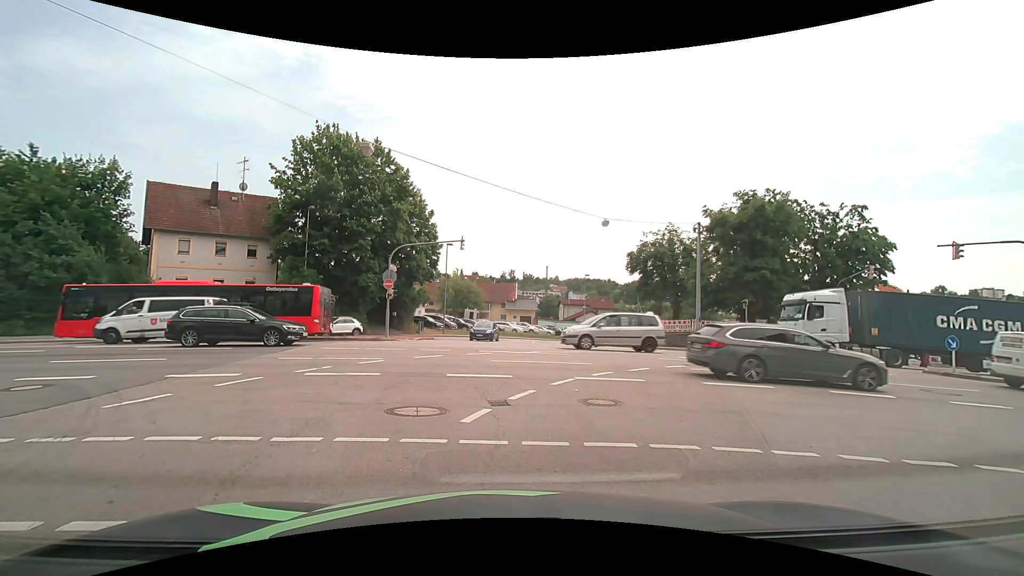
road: unclassified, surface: asphalt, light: Day
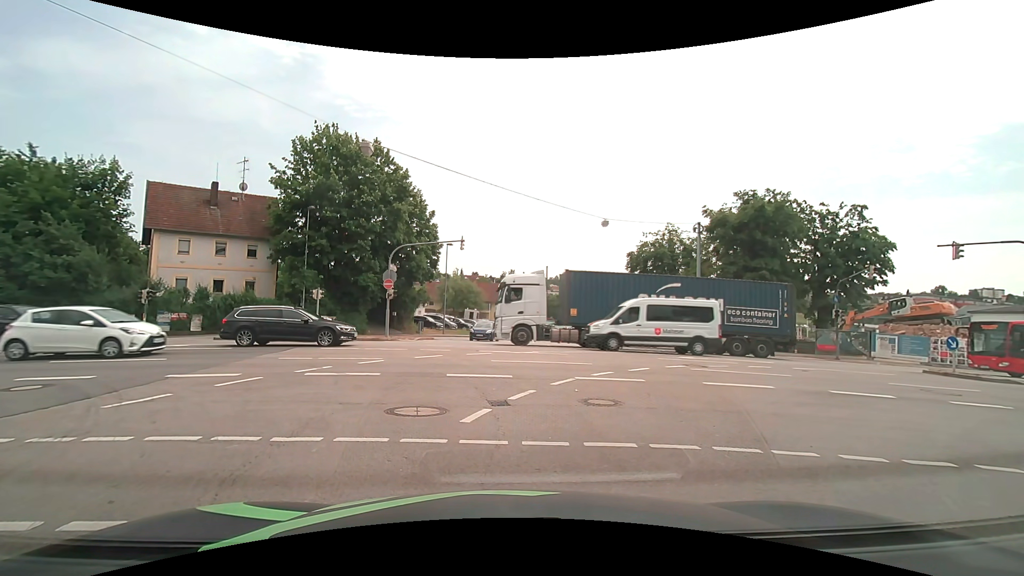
(0.0, 0.0) m; 0°
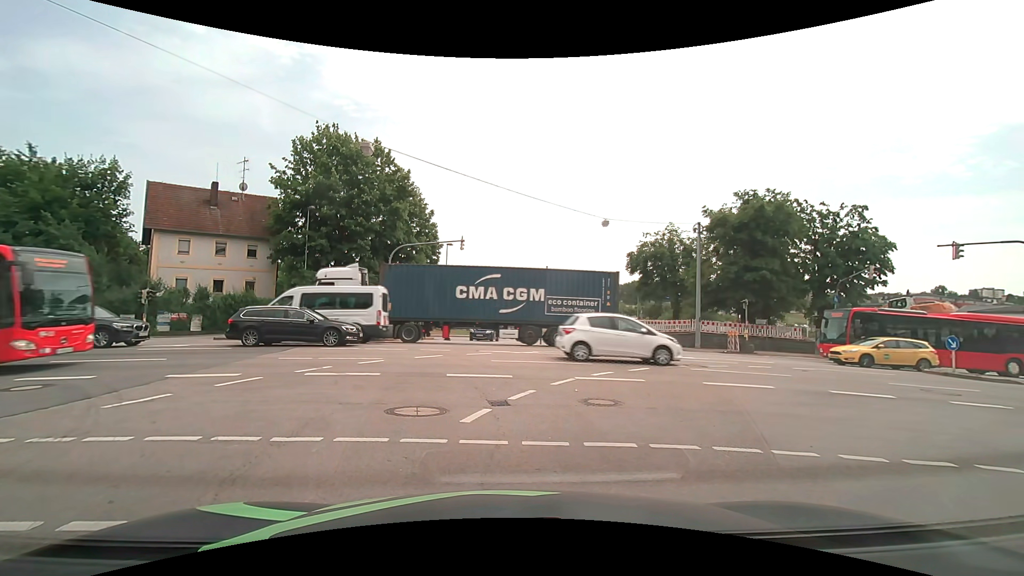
(0.0, 0.0) m; 0°
(-1, +10) (-3, +20) (-11, +26) (-21, +26) (-30, +24) (-40, +22) (-50, +20) (-60, +18) (-69, +15) (-79, +13) m
